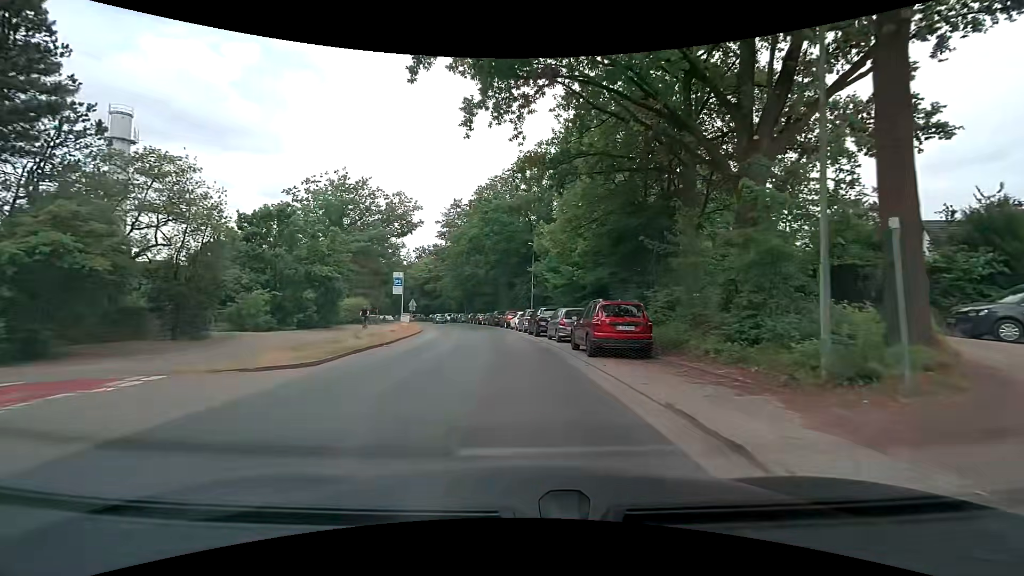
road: tertiary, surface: asphalt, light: Day
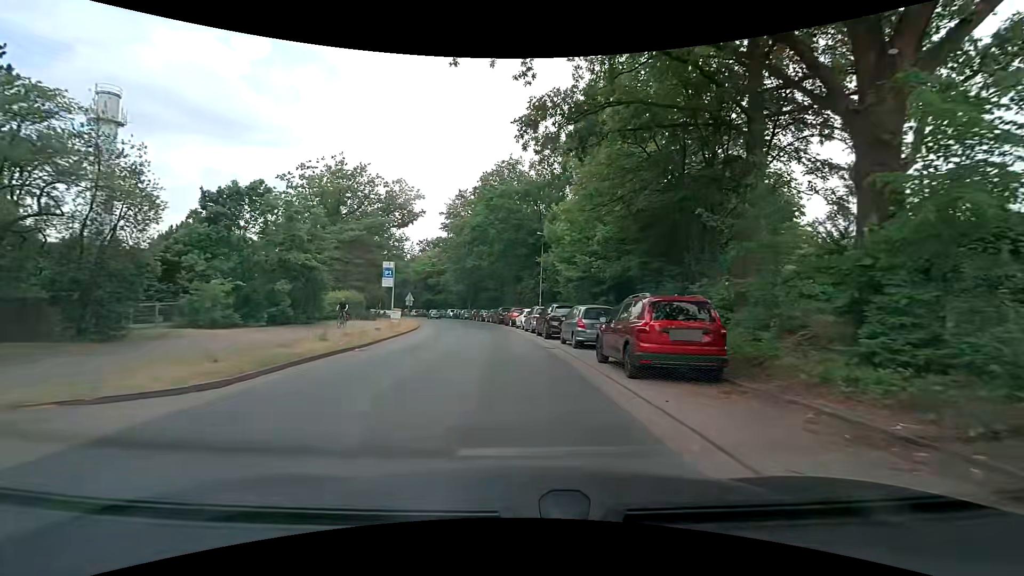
(0.0, +4.6) m; -1°
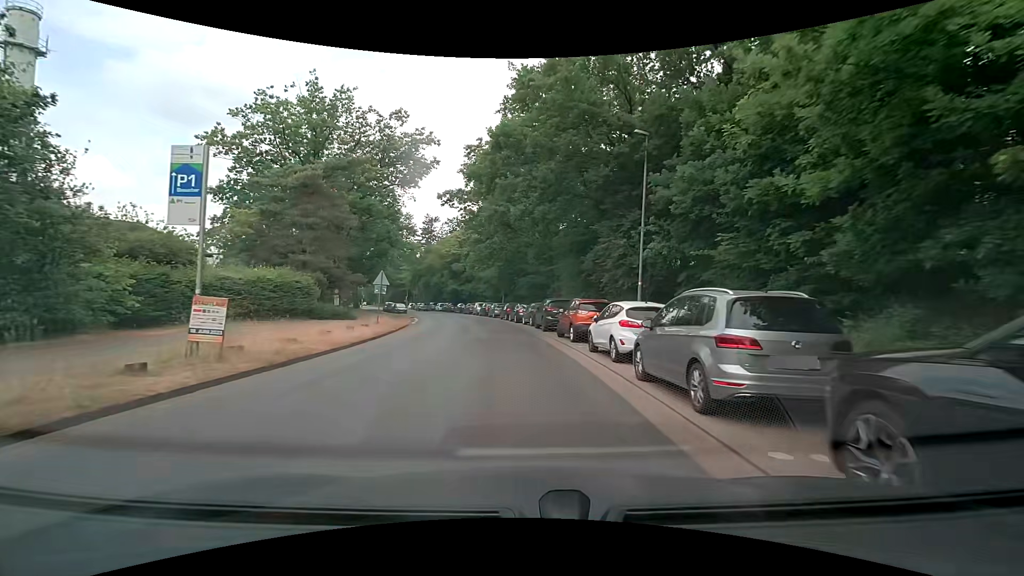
(-1.1, +22.7) m; -6°
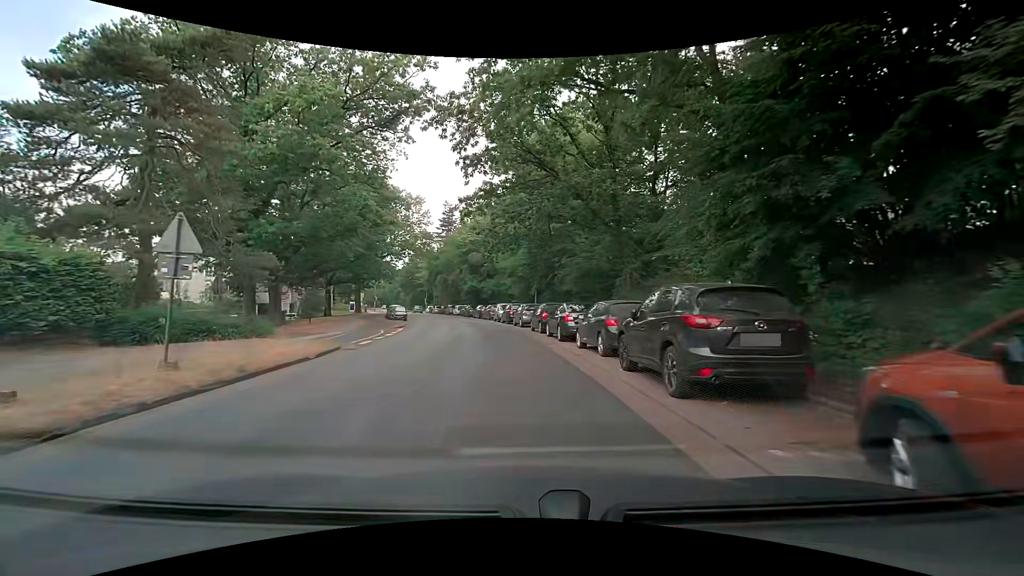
(-0.1, +17.7) m; -3°
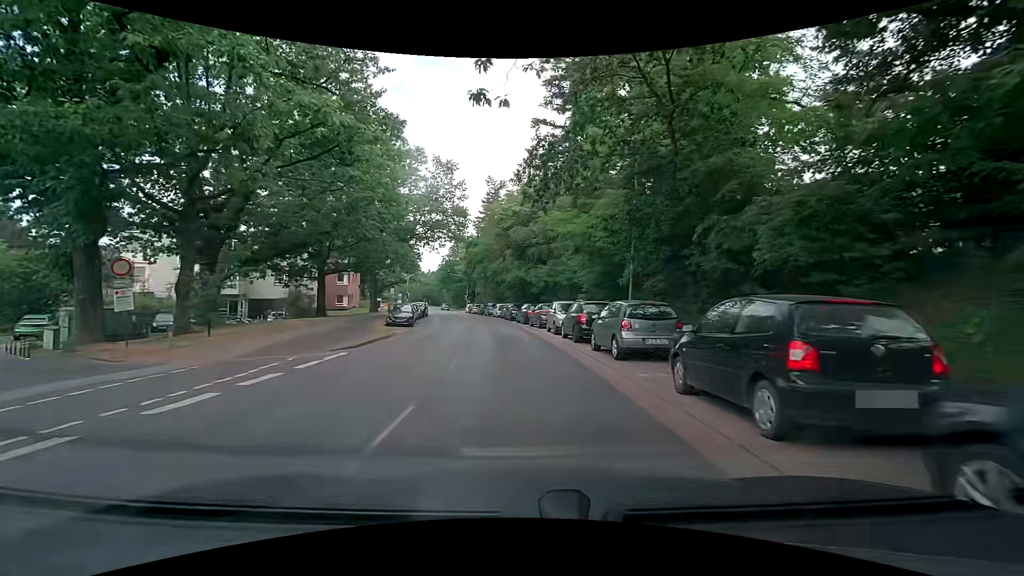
(-0.9, +18.3) m; -7°
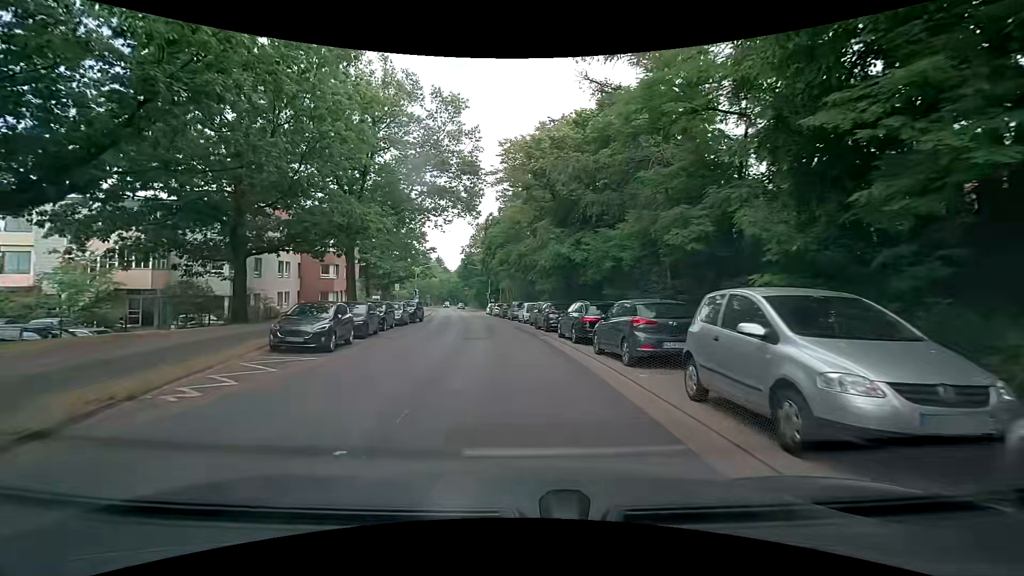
(-0.4, +18.2) m; -5°
